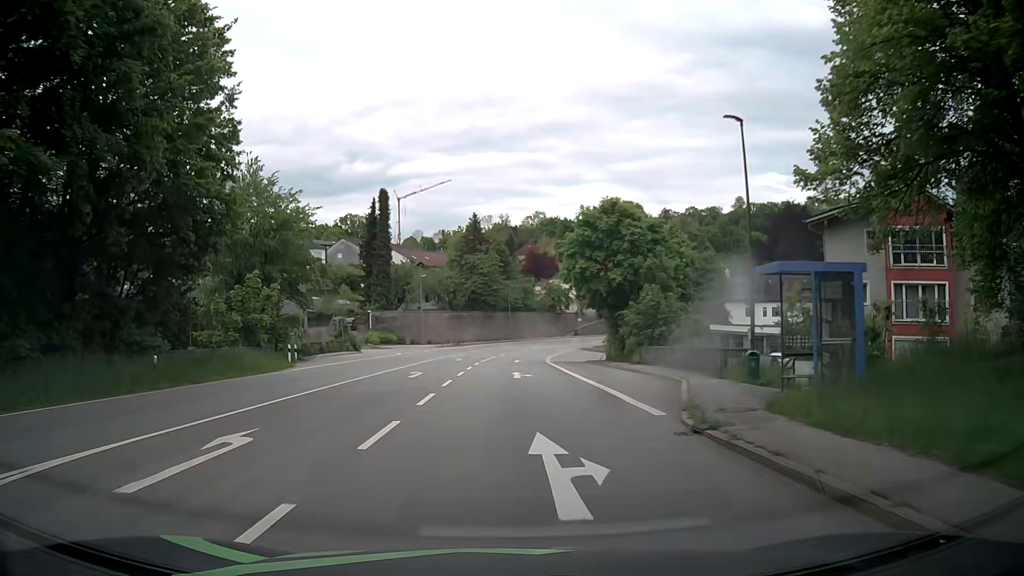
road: primary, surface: asphalt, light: Day
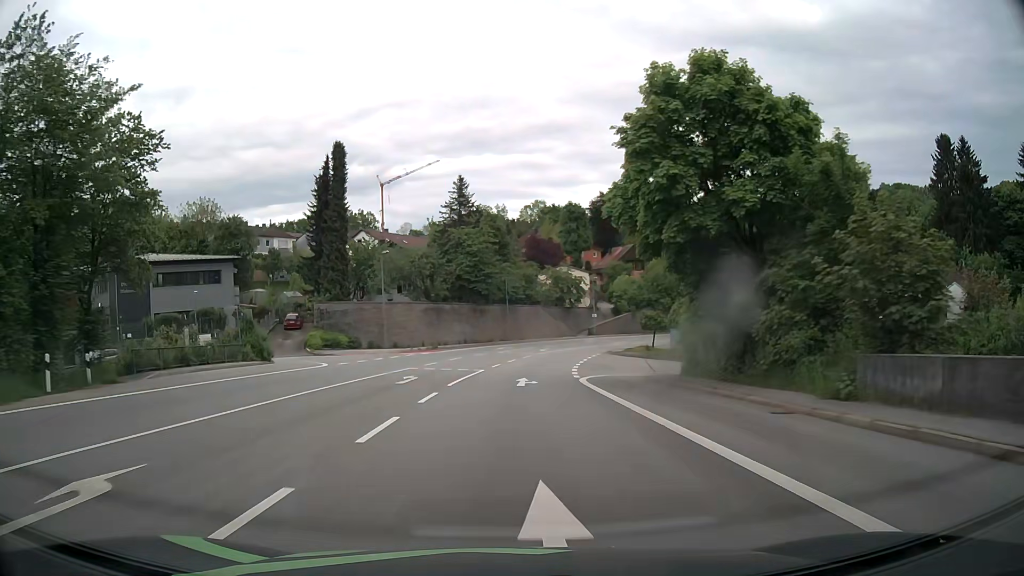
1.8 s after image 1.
(+0.1, +23.4) m; +1°
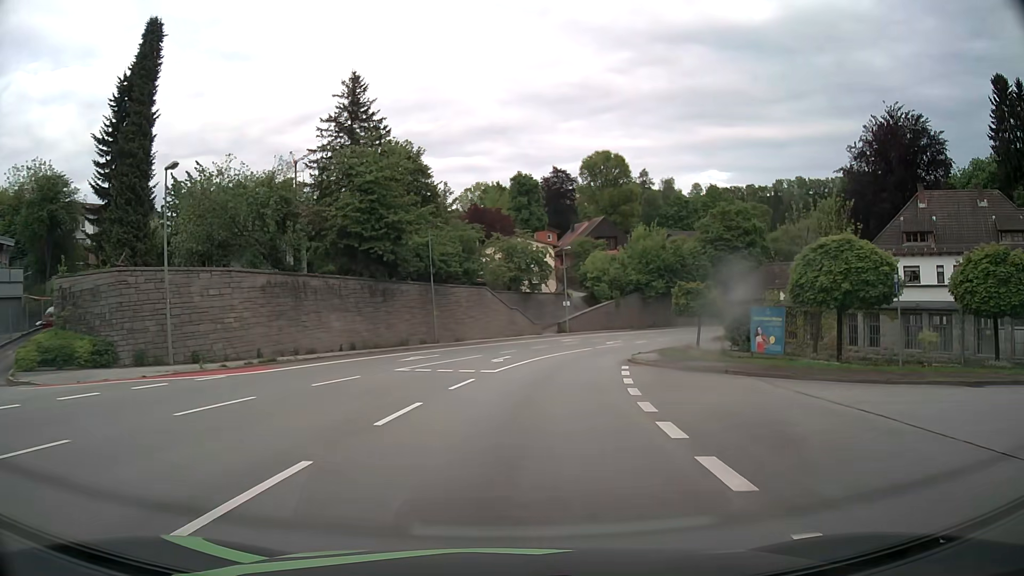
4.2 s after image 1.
(+0.7, +31.0) m; +4°
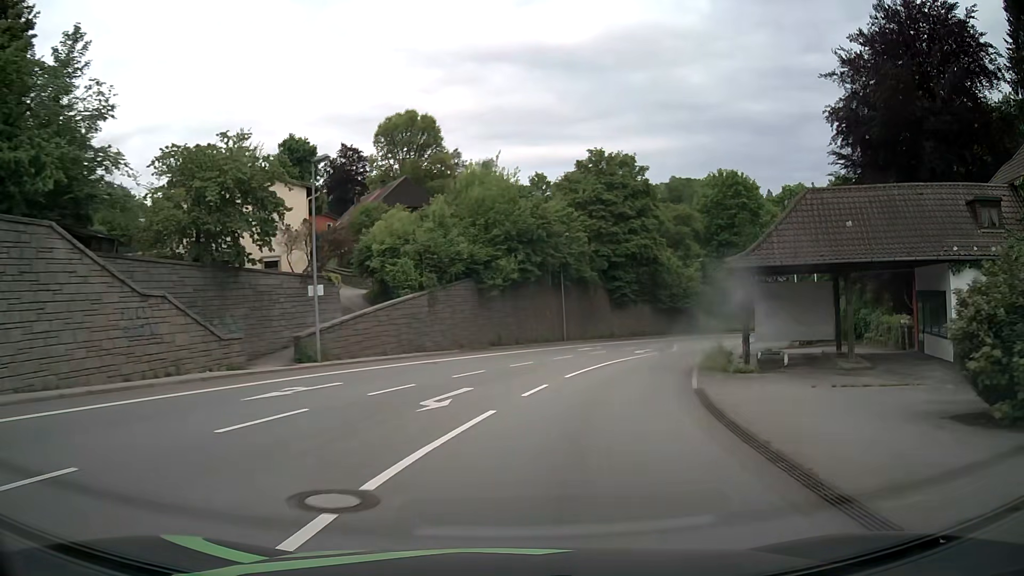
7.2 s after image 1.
(+4.6, +38.0) m; +17°
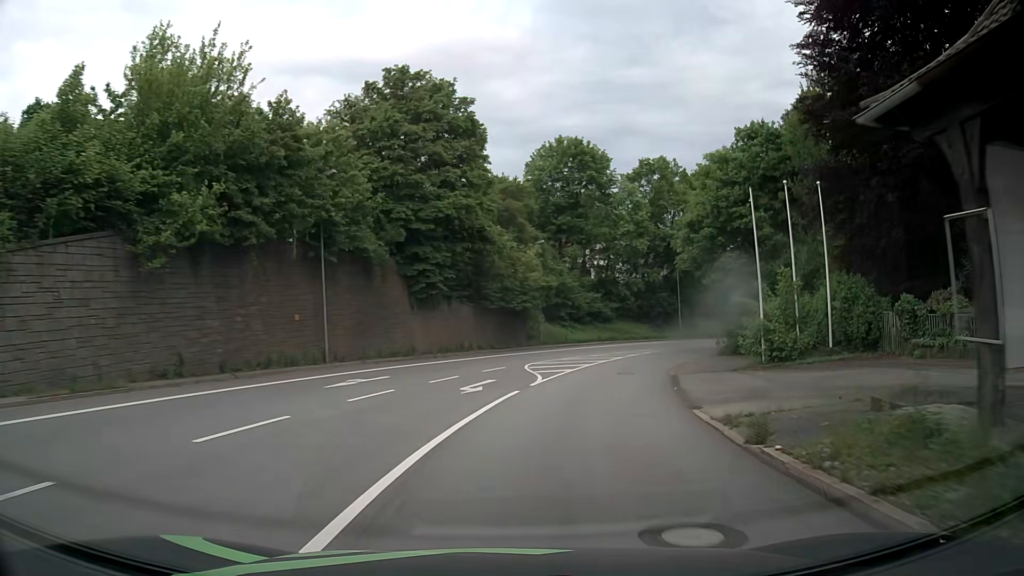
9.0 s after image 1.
(+3.3, +22.9) m; +17°
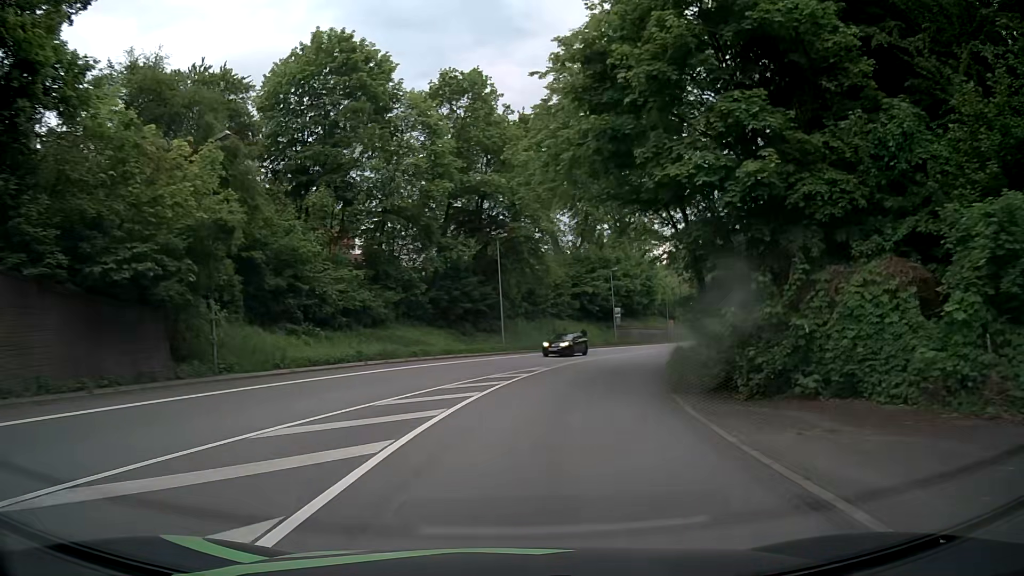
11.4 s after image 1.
(+4.8, +30.6) m; +18°
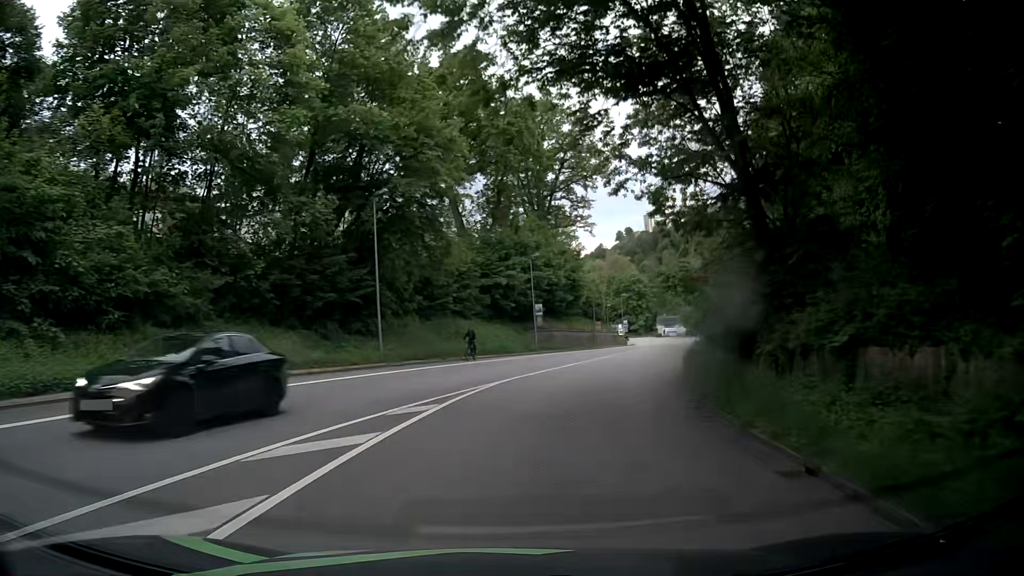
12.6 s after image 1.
(+0.9, +15.5) m; +7°
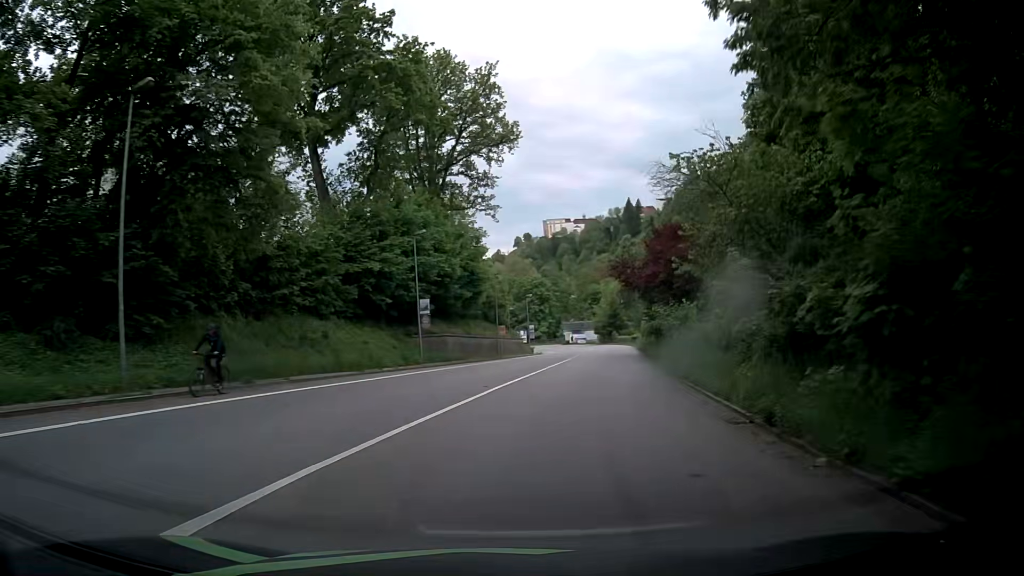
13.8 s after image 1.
(+1.1, +15.5) m; +8°
(+1, +10) (+2, +20) (+4, +30) (+6, +39) (+8, +49) (+10, +59) (+12, +69) (+14, +79) (+15, +89) (+16, +99) m
